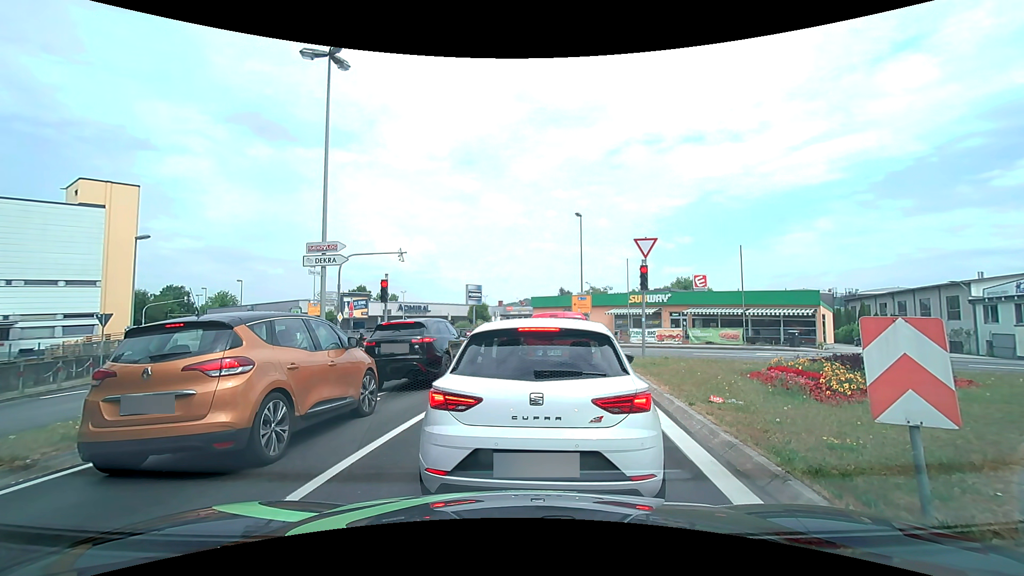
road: tertiary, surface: asphalt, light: Day
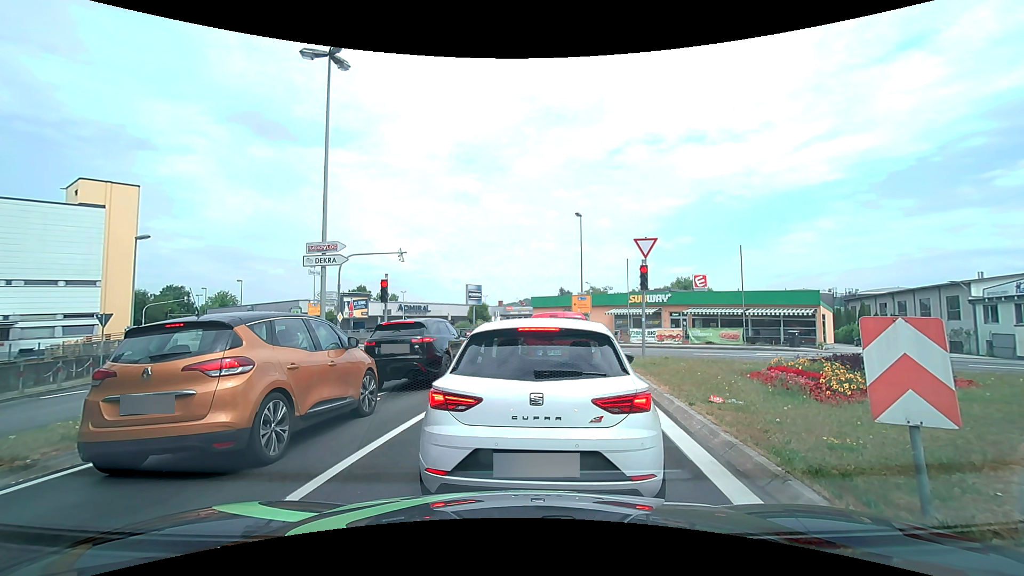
(0.0, 0.0) m; 0°
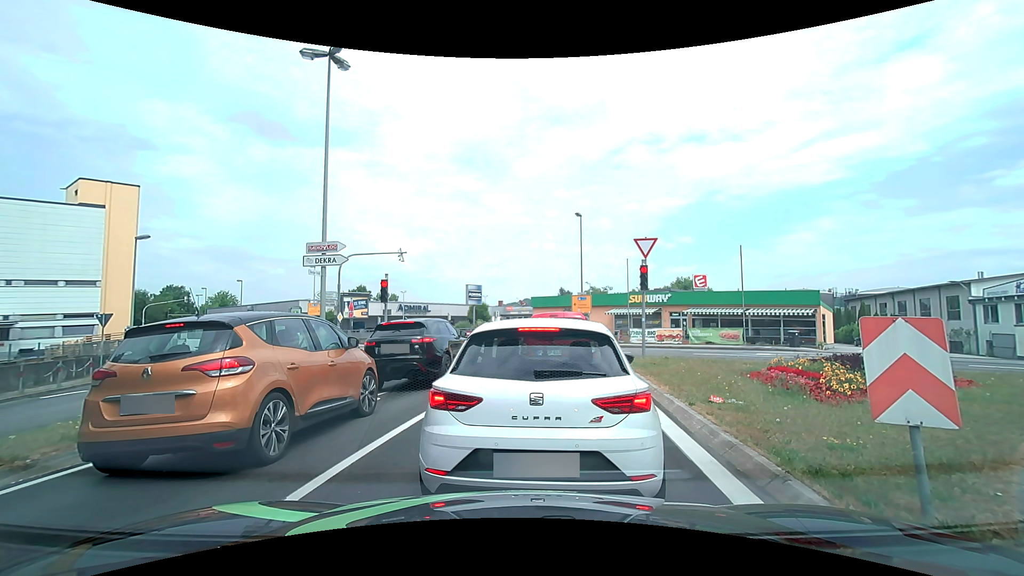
(0.0, 0.0) m; 0°
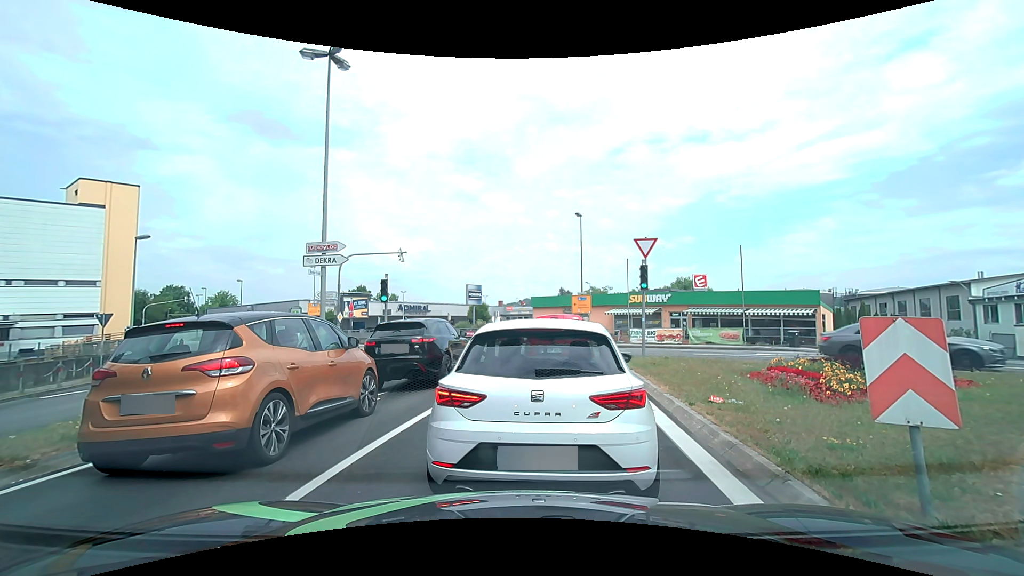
(0.0, 0.0) m; 0°
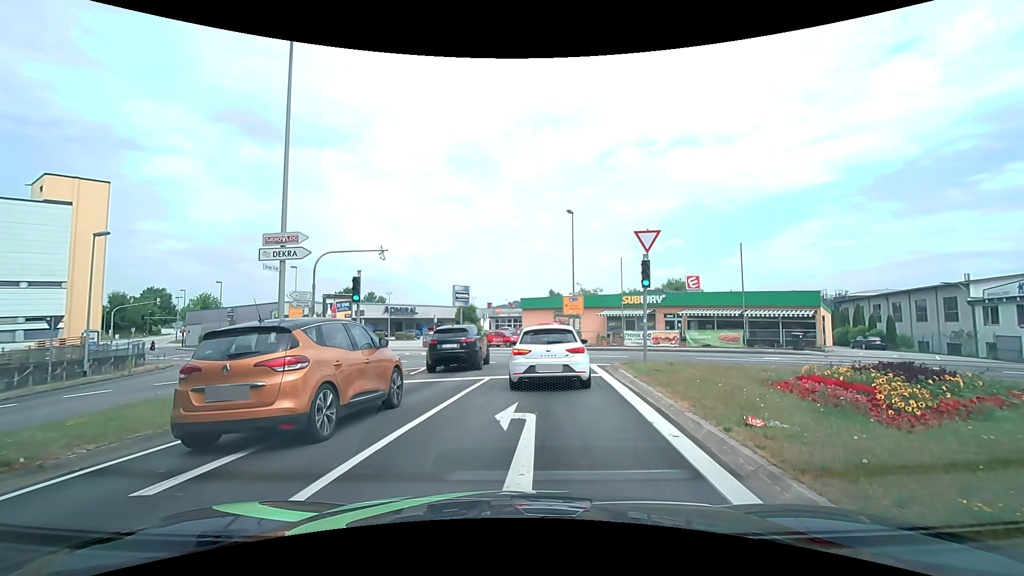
(0.0, +2.0) m; +3°
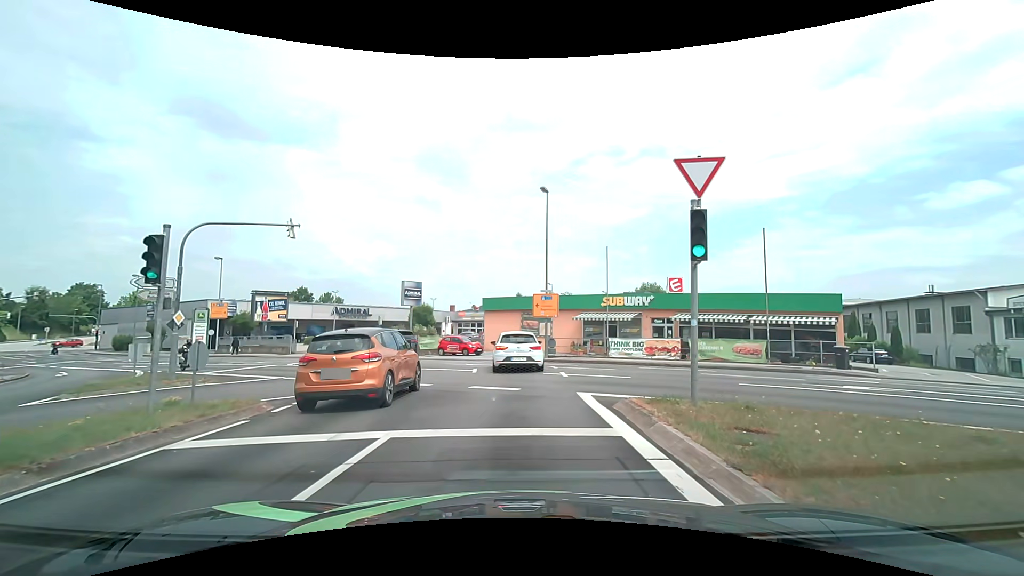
(+0.3, +7.7) m; +3°
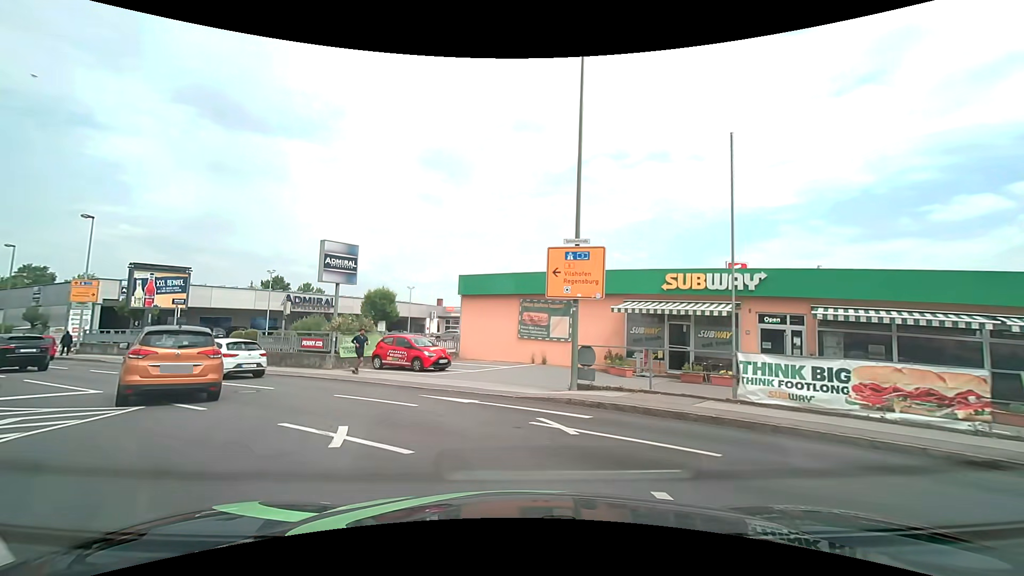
(+0.2, +16.7) m; +1°
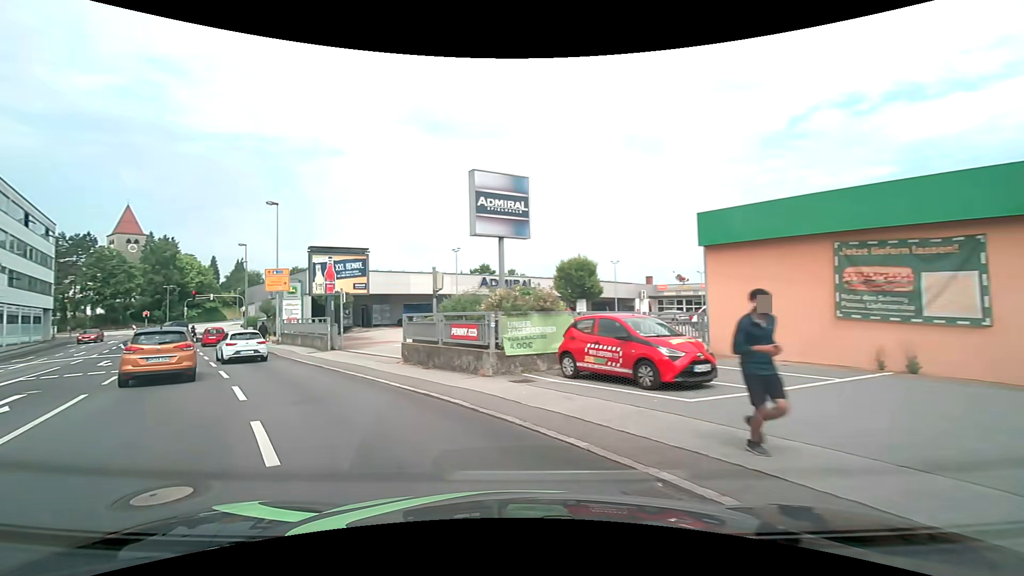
(-1.7, +10.4) m; -24°
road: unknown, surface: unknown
